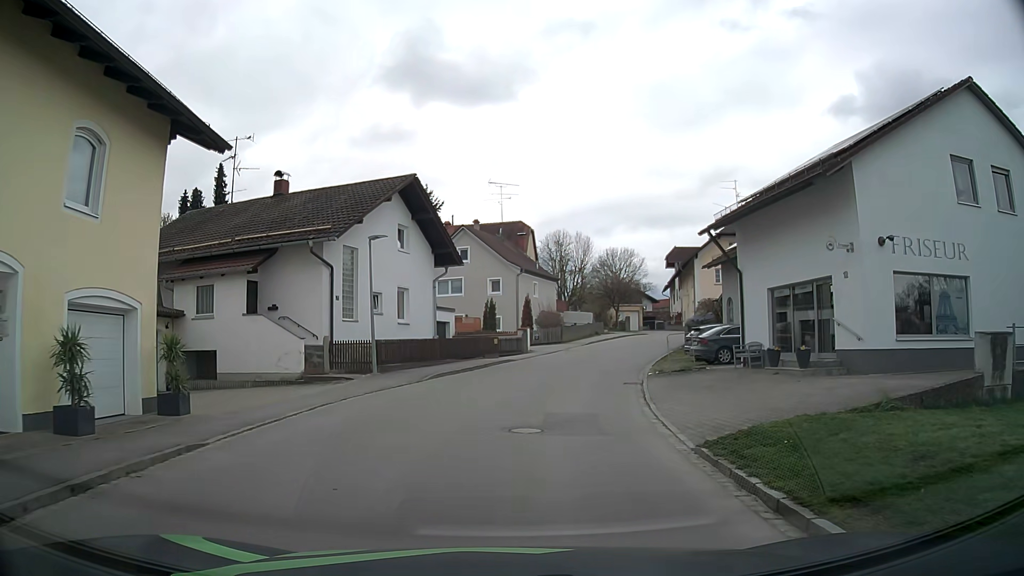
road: residential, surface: asphalt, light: Day
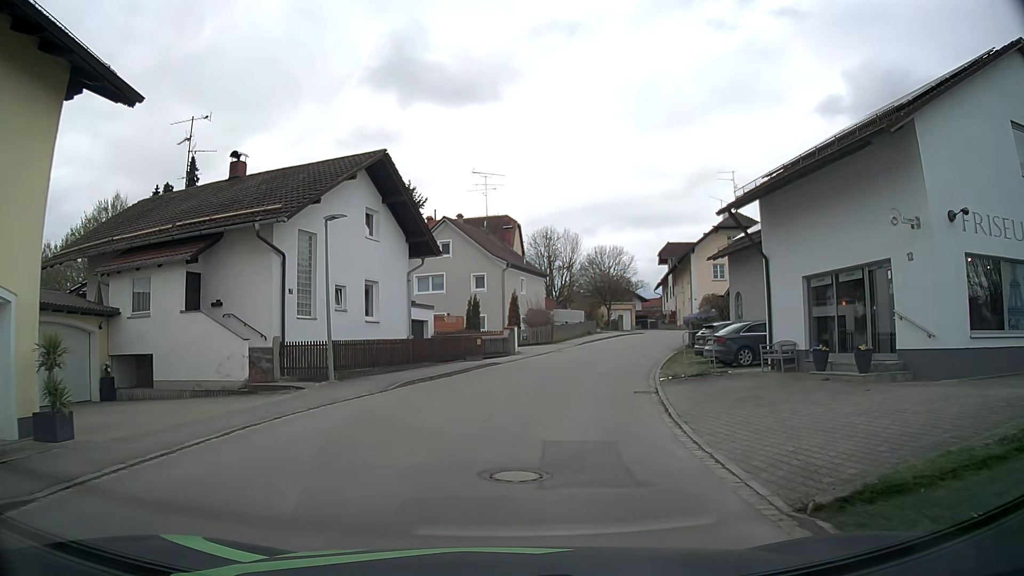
(+0.1, +3.6) m; +2°
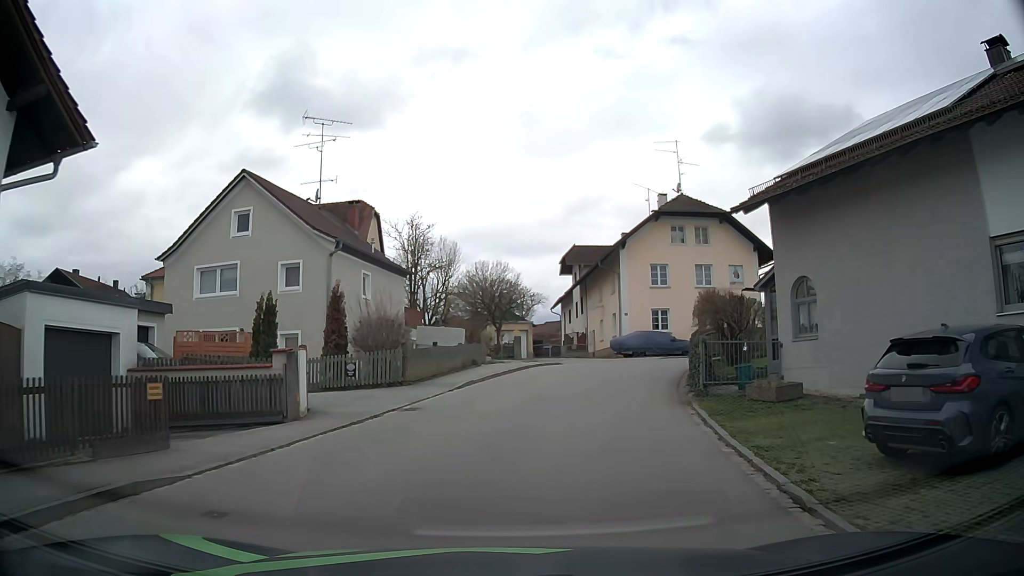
(+1.5, +18.2) m; +11°
(+1, +10) (+2, +20) (+7, +29) (+14, +36) (+23, +40) (+32, +44) (+41, +49) (+50, +54) (+56, +61) (+58, +70) m
